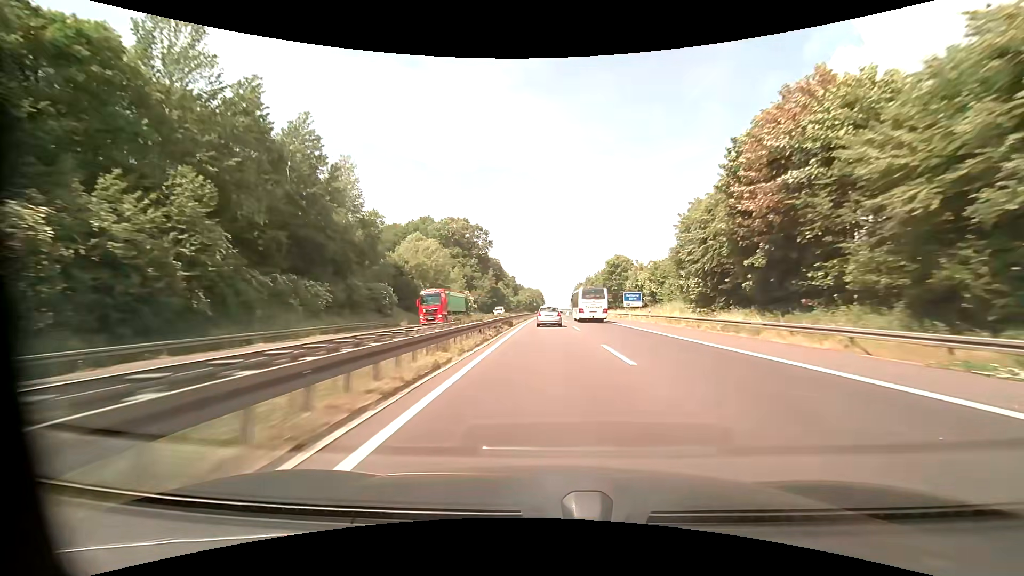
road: motorway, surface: asphalt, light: Day
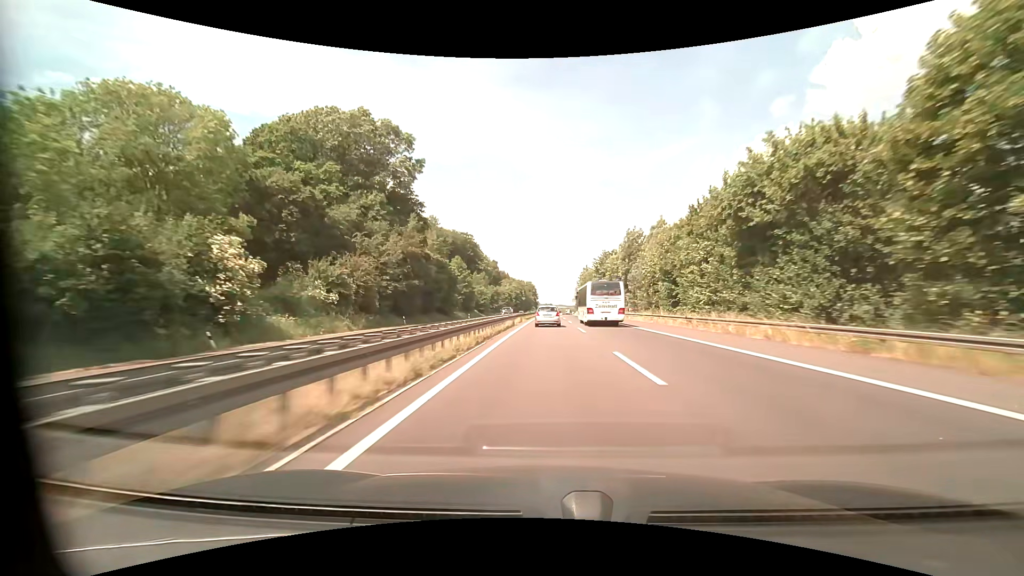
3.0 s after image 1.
(+0.8, +94.1) m; +1°
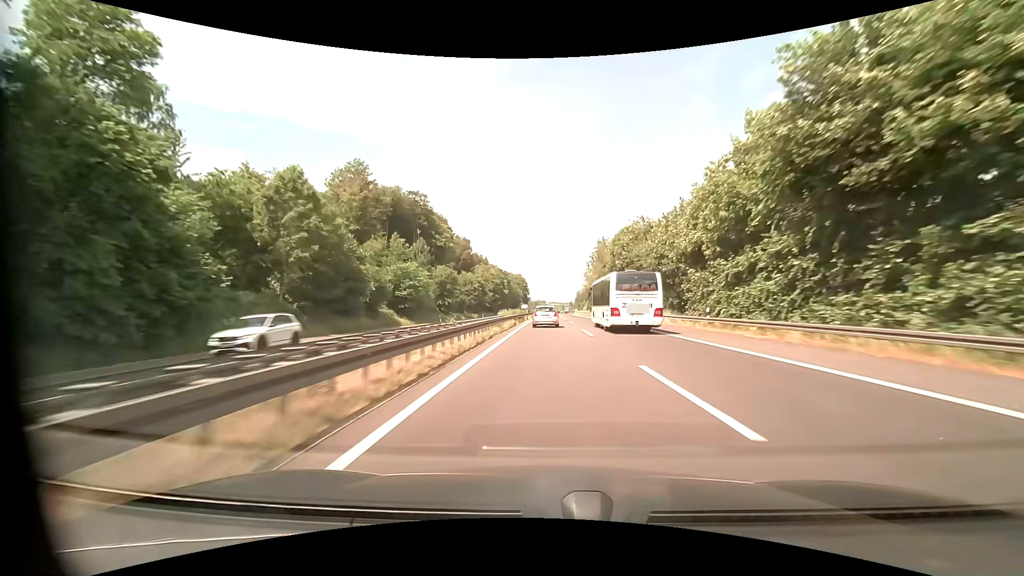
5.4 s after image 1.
(+0.5, +76.4) m; +1°
(0, +10) (0, +20) (0, +30) (0, +40) (0, +50) (0, +60) (0, +70) (0, +80) (0, +90) (0, +100) m
